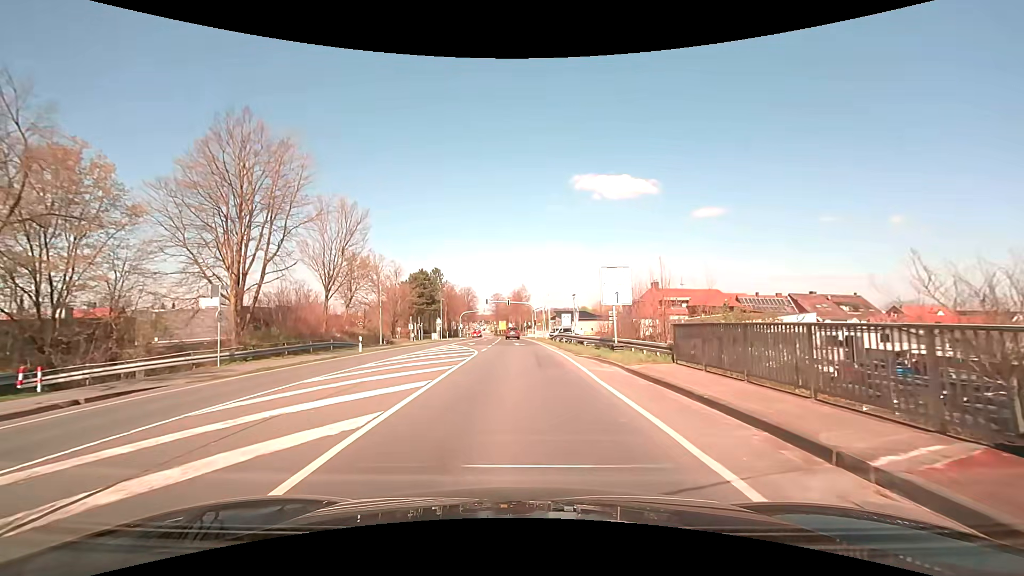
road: primary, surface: asphalt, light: Day
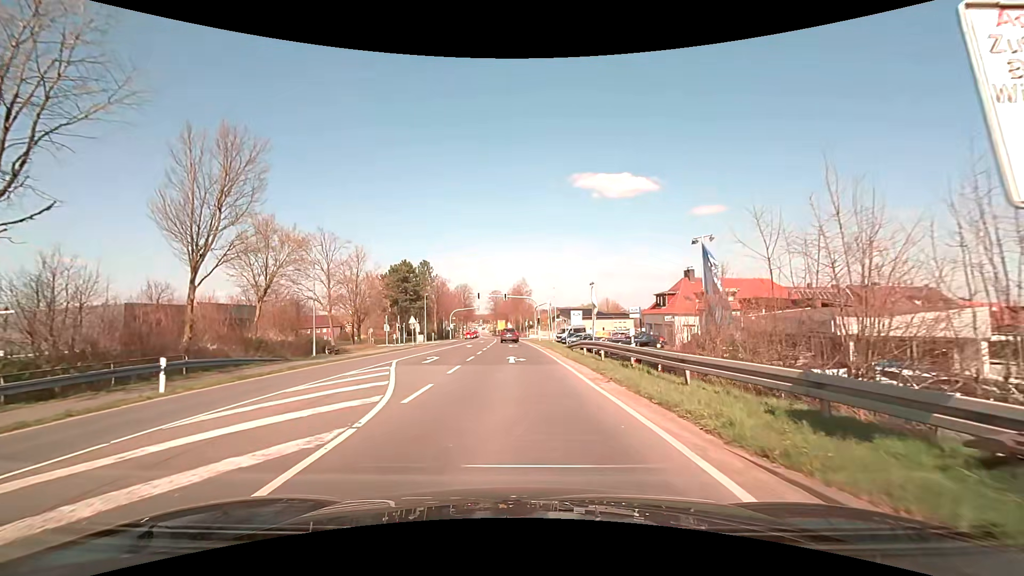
(+0.2, +17.4) m; +1°
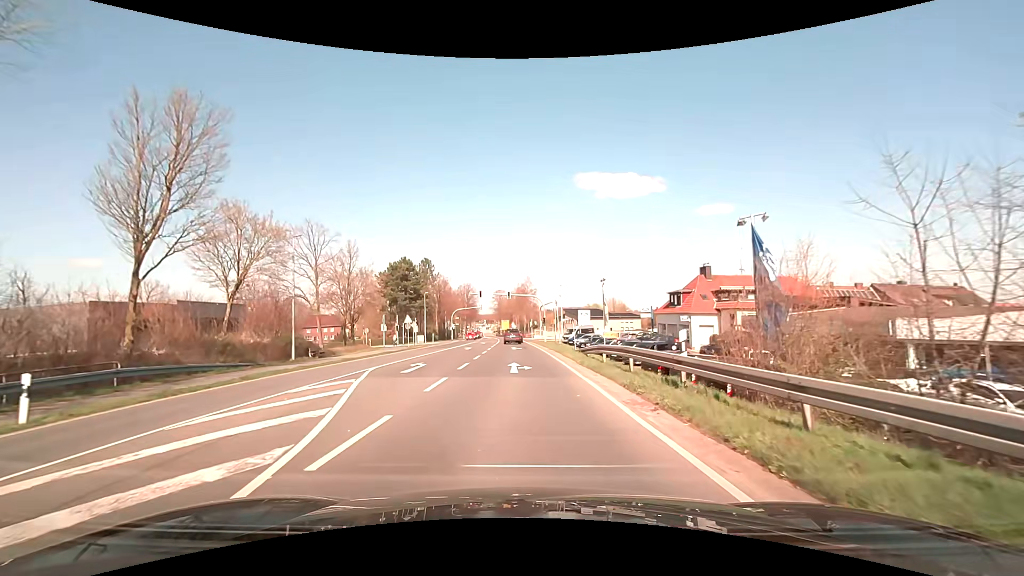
(-0.1, +4.2) m; -1°
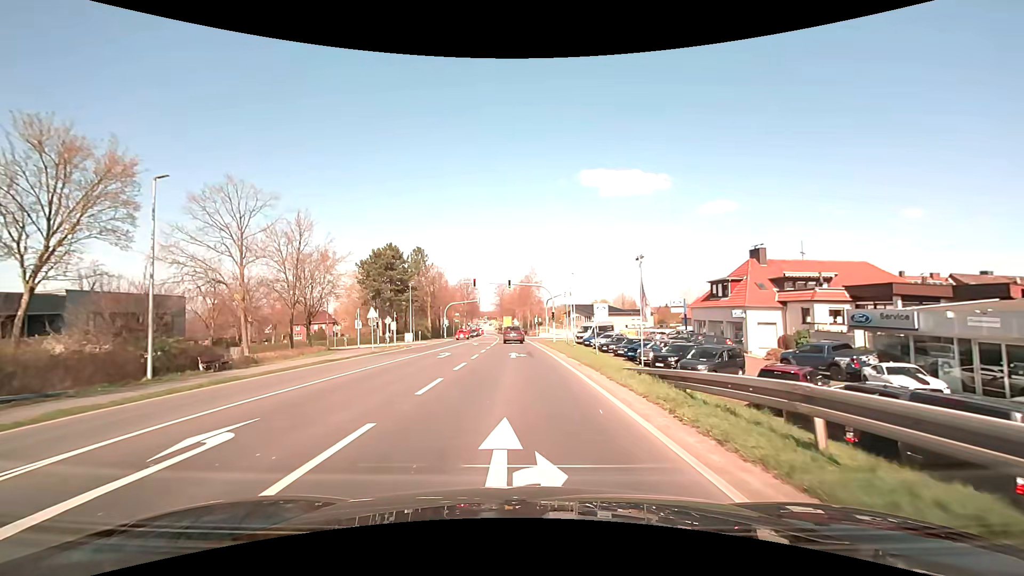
(-0.1, +13.1) m; -1°
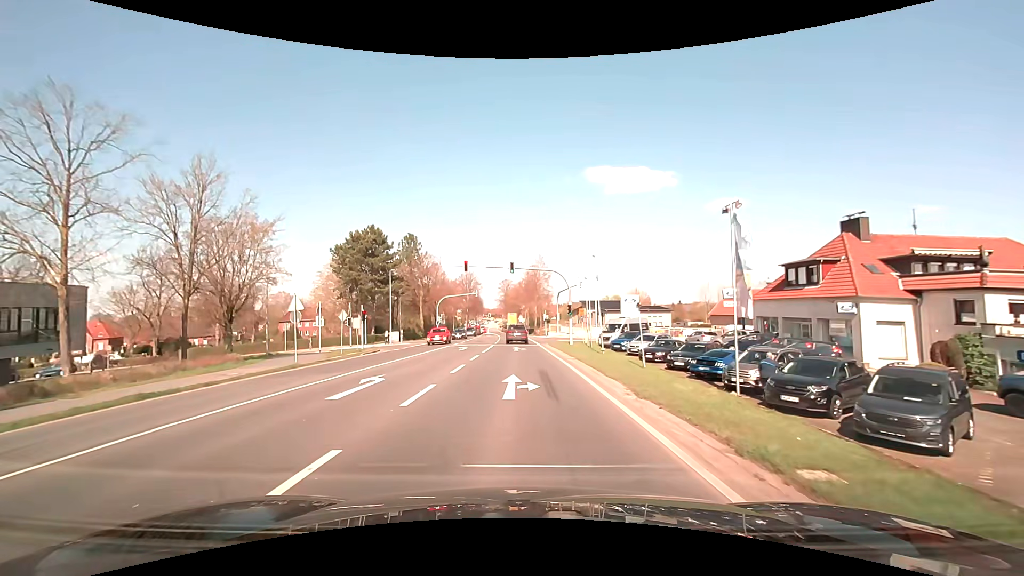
(-0.1, +13.5) m; -1°
(0, +10) (0, +20) (0, +30) (0, +40) (0, +50) (-1, +60) (-1, +70) (-2, +80) (-3, +90) (-3, +100) m
